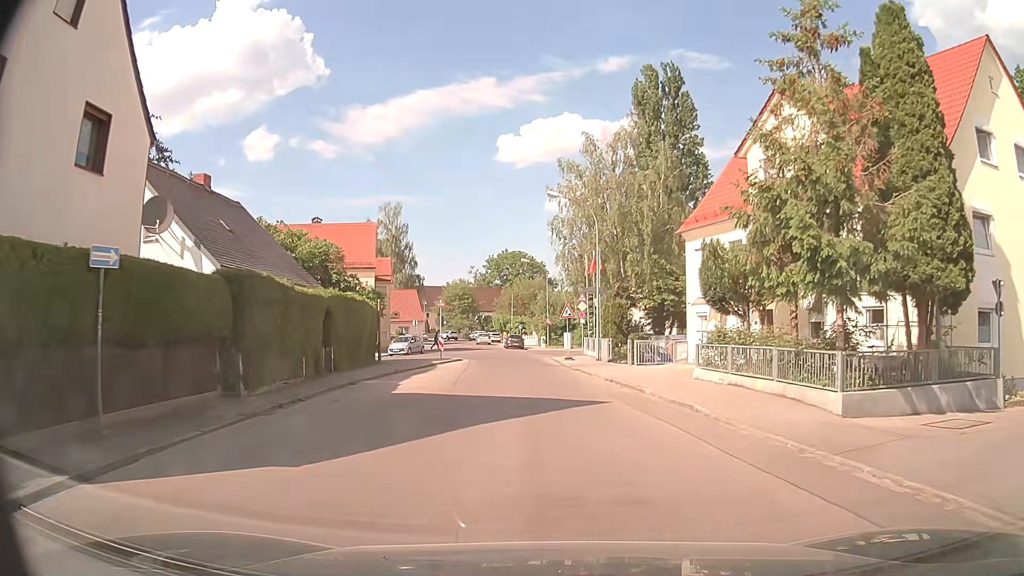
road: tertiary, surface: asphalt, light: Day
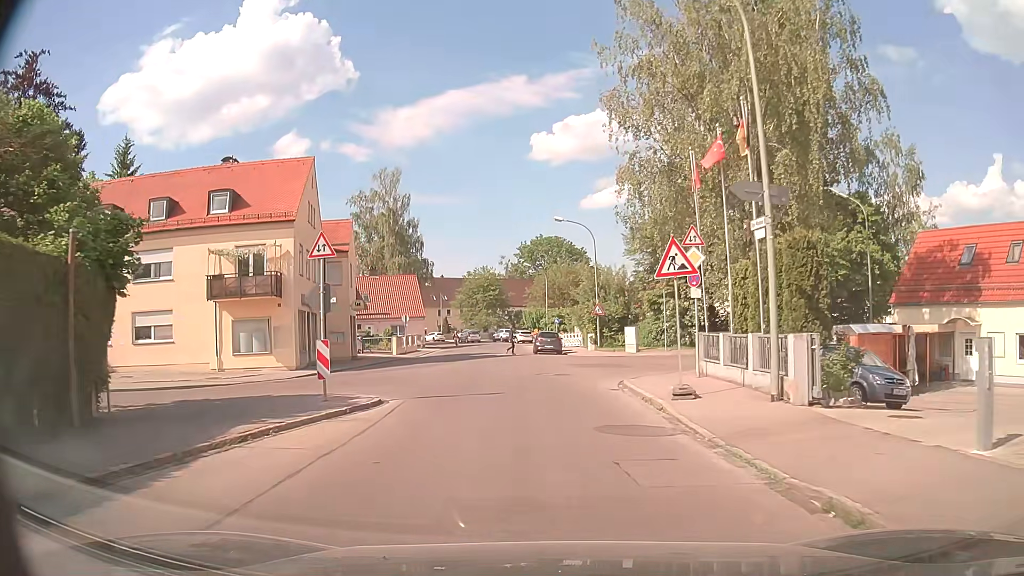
(-0.4, +23.6) m; -3°
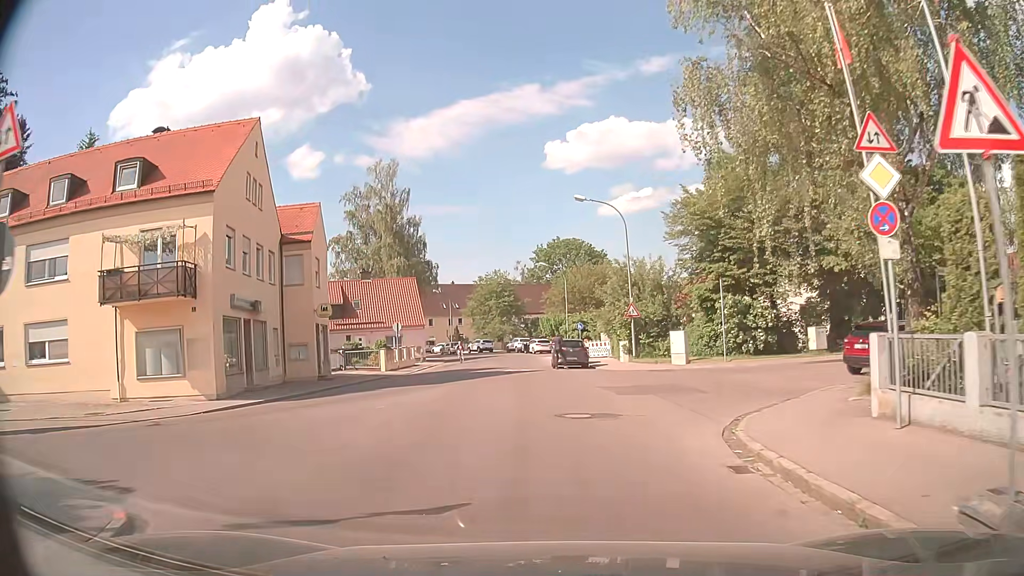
(-0.1, +9.3) m; -1°
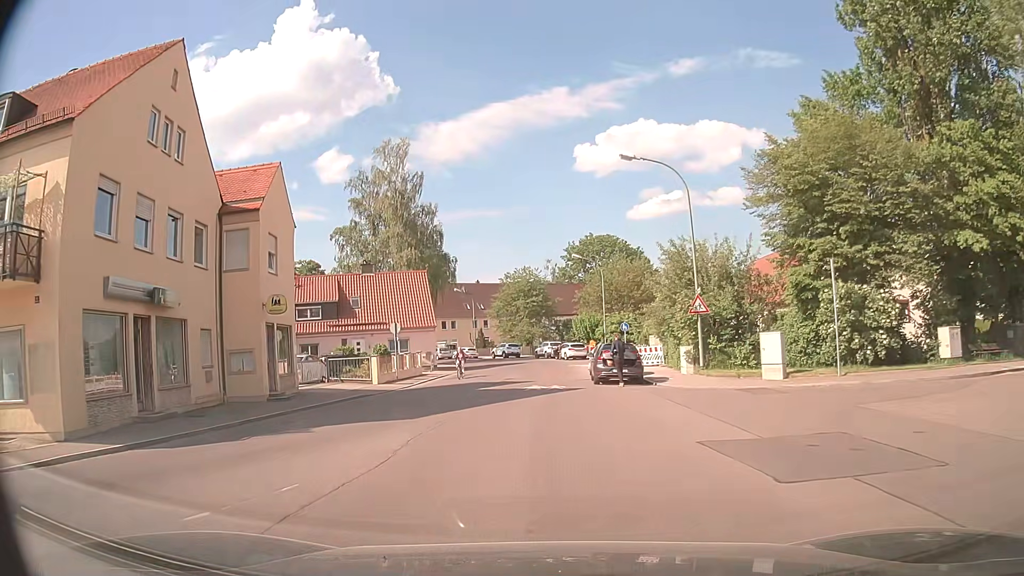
(-0.3, +9.1) m; -2°
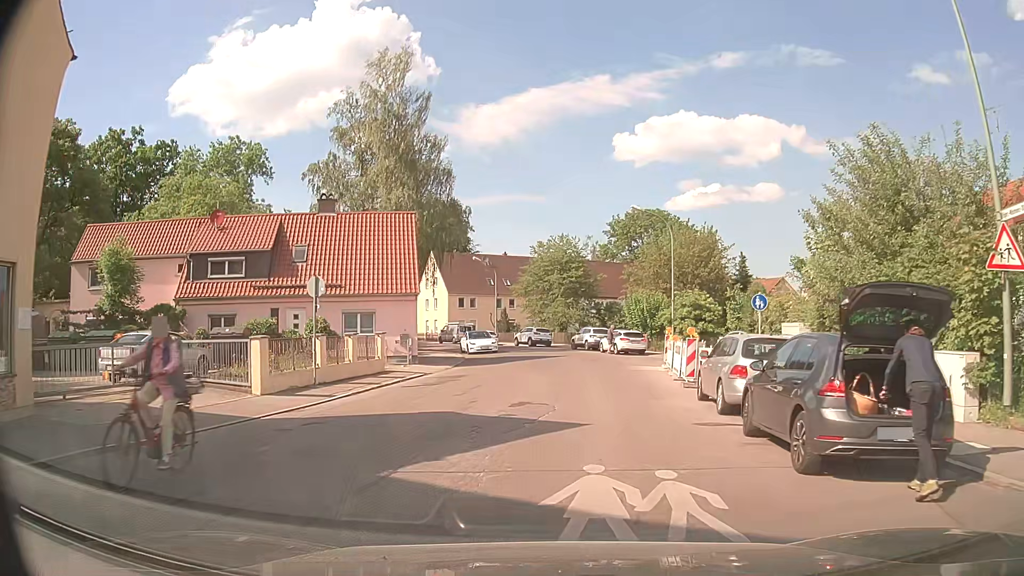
(-0.8, +17.2) m; -3°
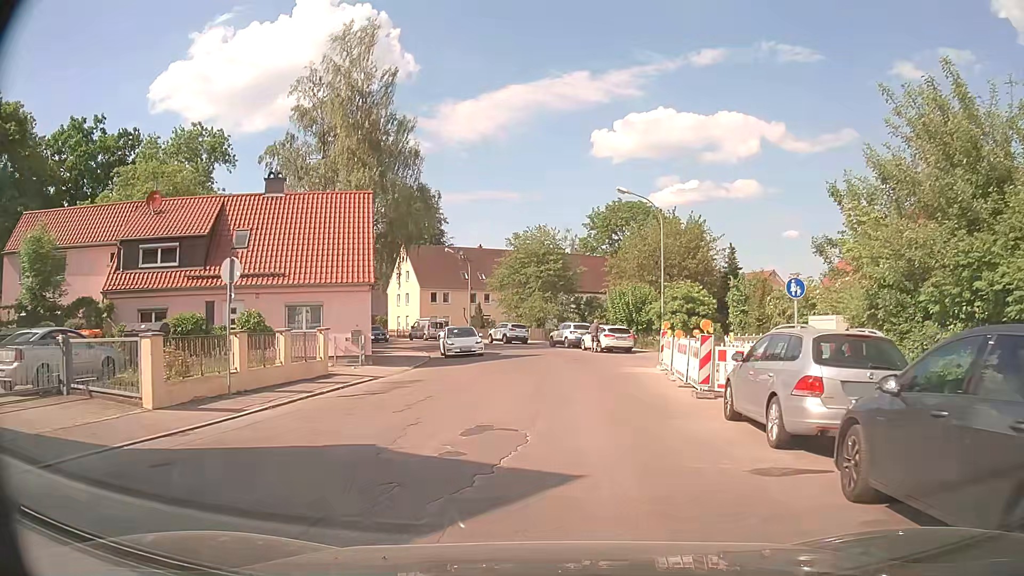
(0.0, +4.1) m; +2°
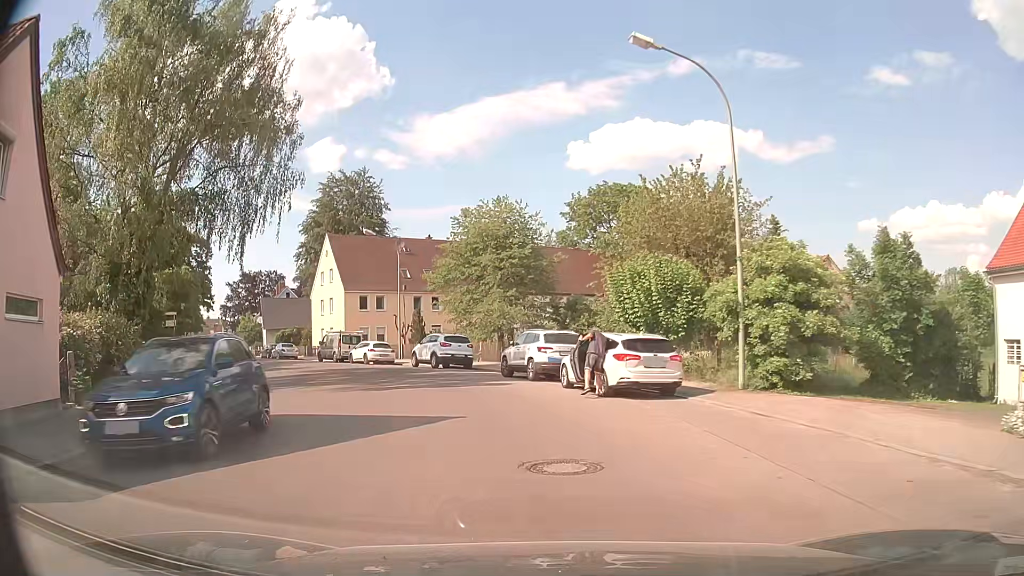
(+1.0, +20.7) m; +2°
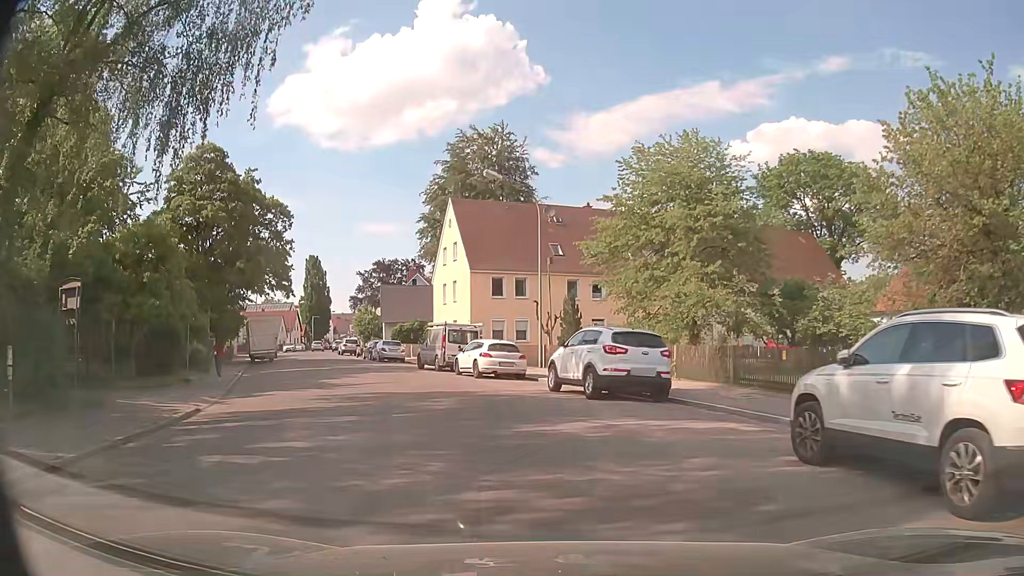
(-2.2, +16.2) m; -14°
(-1, +10) (-3, +20) (-7, +29) (-11, +38) (-15, +47) (-19, +56) (-23, +66) (-26, +75) (-29, +85) (-32, +94) m
